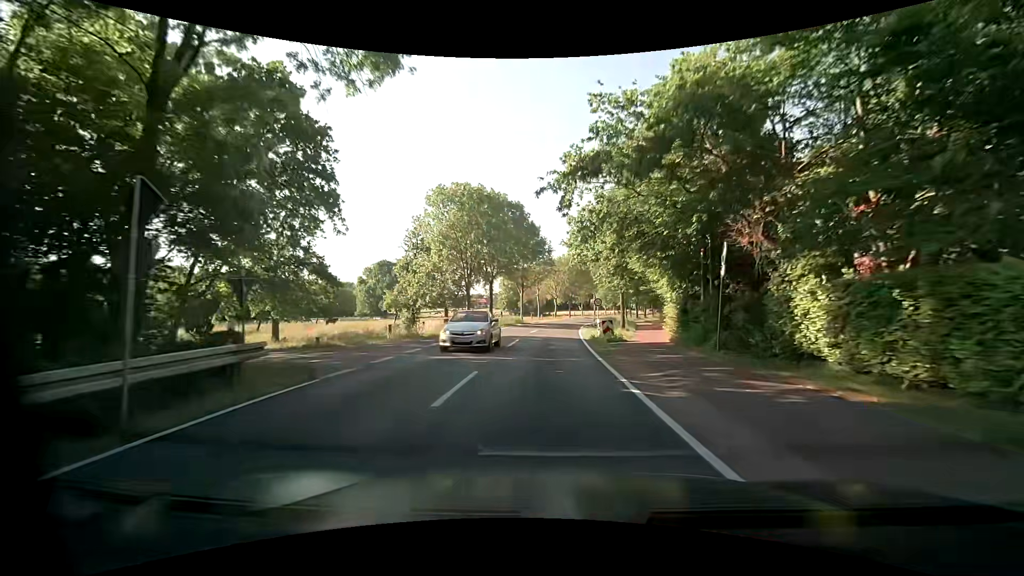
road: tertiary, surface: asphalt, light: Day
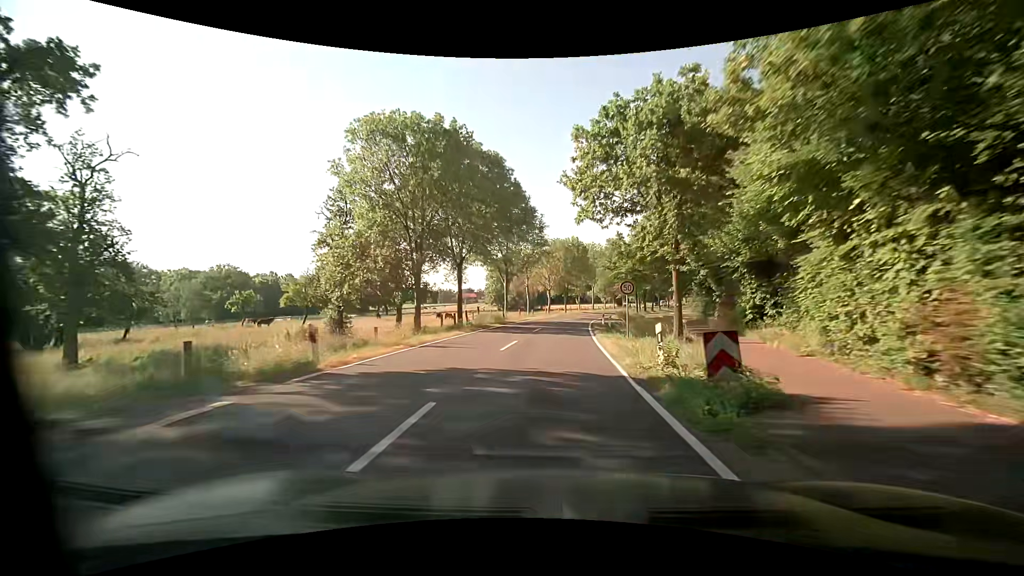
(0.0, +16.1) m; +1°
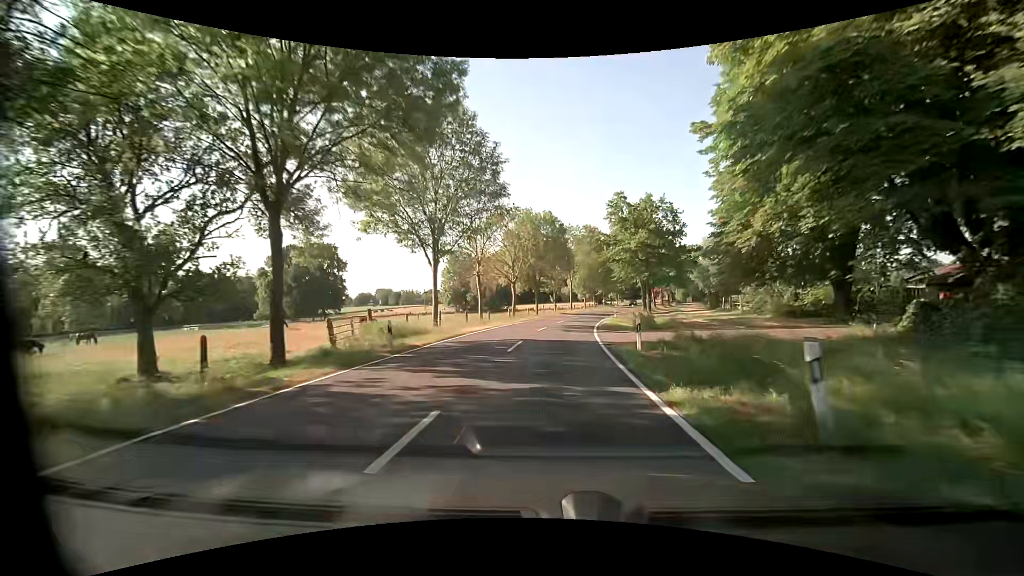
(+0.4, +24.2) m; +2°
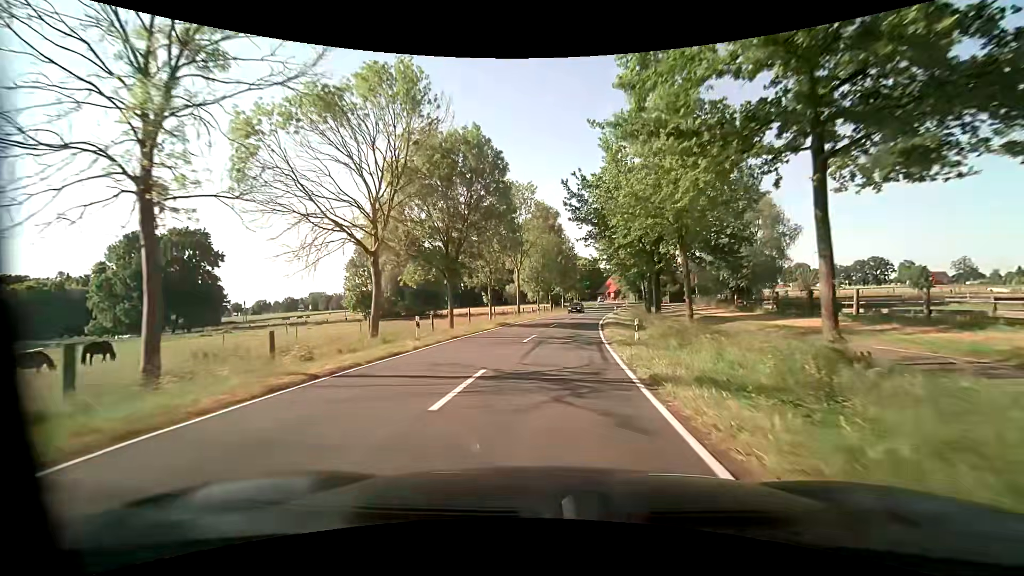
(+1.9, +31.9) m; +6°
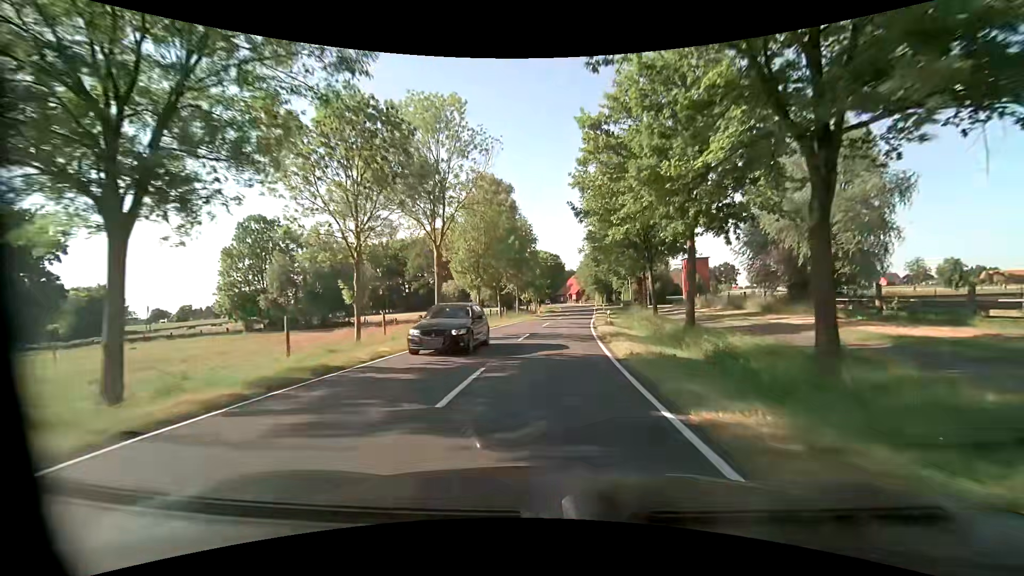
(+1.1, +23.8) m; +5°
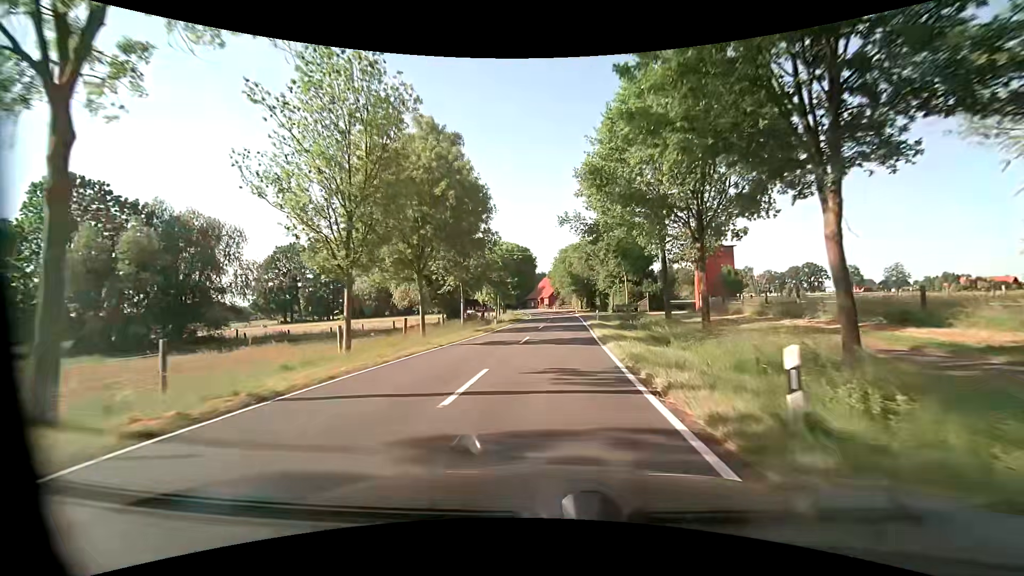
(+0.8, +23.8) m; +3°
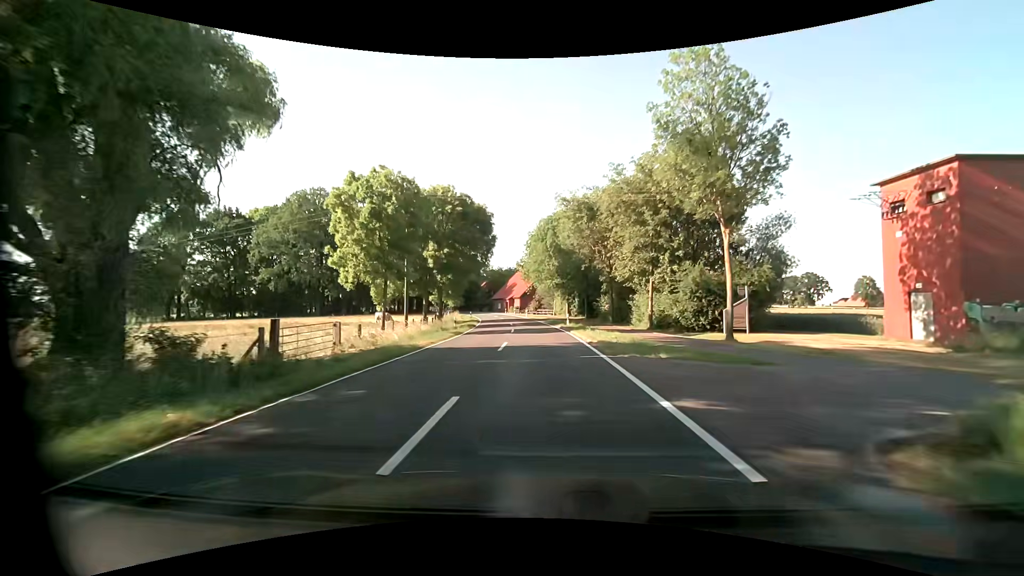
(+1.4, +39.4) m; +3°
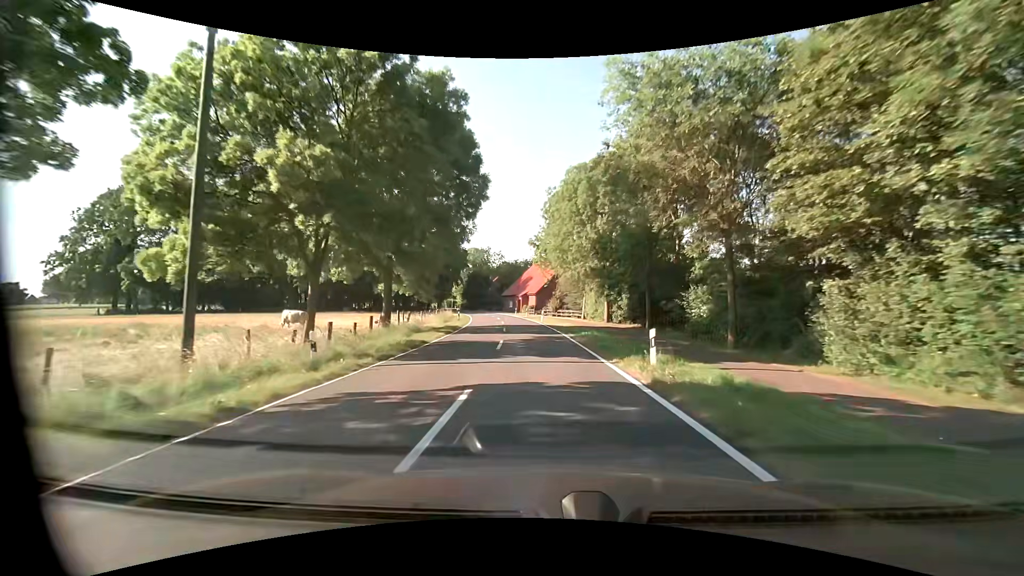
(-0.6, +23.7) m; -3°
(0, +10) (0, +20) (-1, +30) (-2, +40) (-3, +50) (-4, +60) (-5, +70) (-7, +80) (-9, +89) (-12, +99) m
